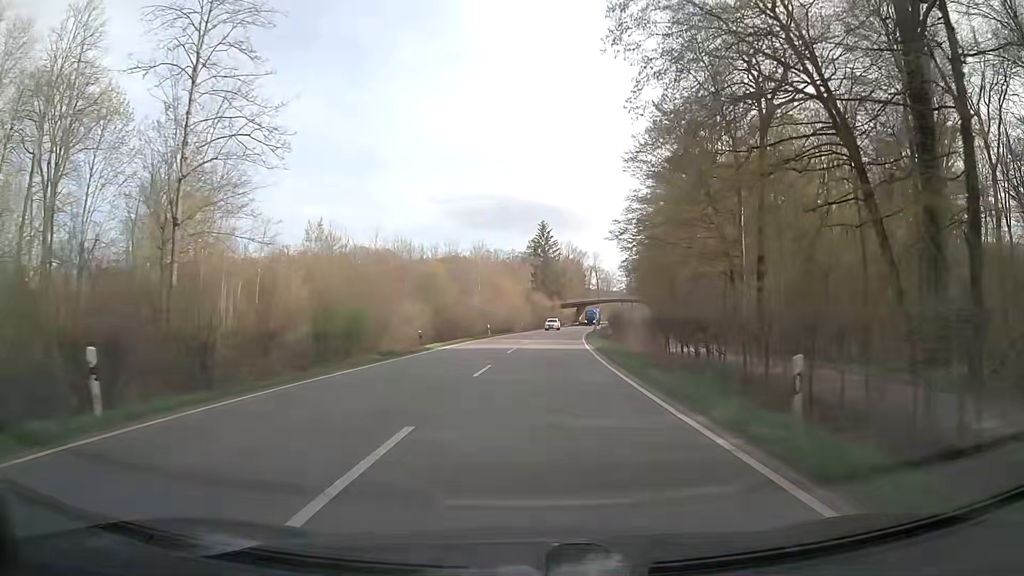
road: secondary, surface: asphalt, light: Day
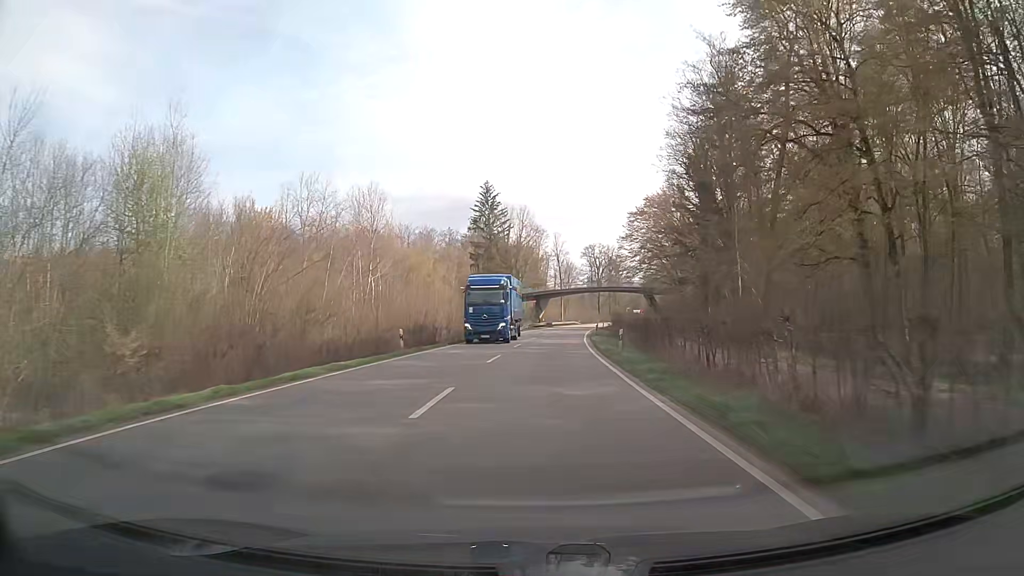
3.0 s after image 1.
(+2.3, +55.1) m; +4°
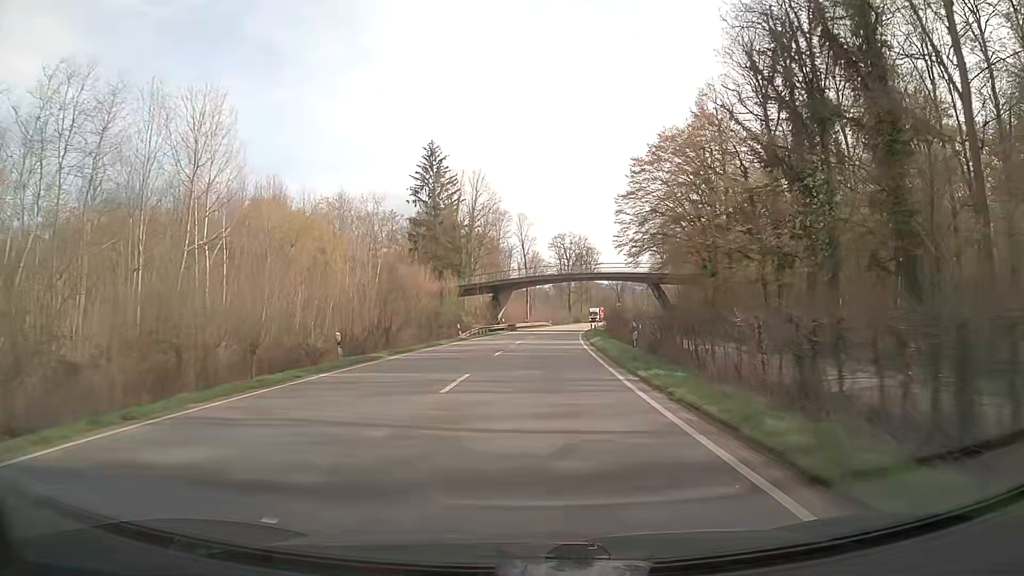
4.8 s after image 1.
(+0.8, +32.9) m; +3°
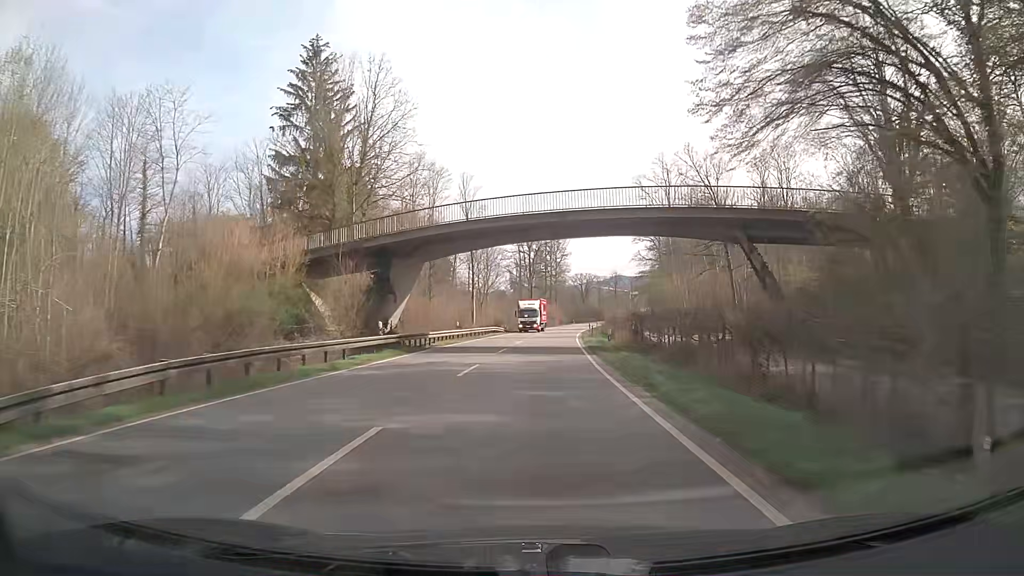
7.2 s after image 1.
(+1.2, +43.8) m; +3°
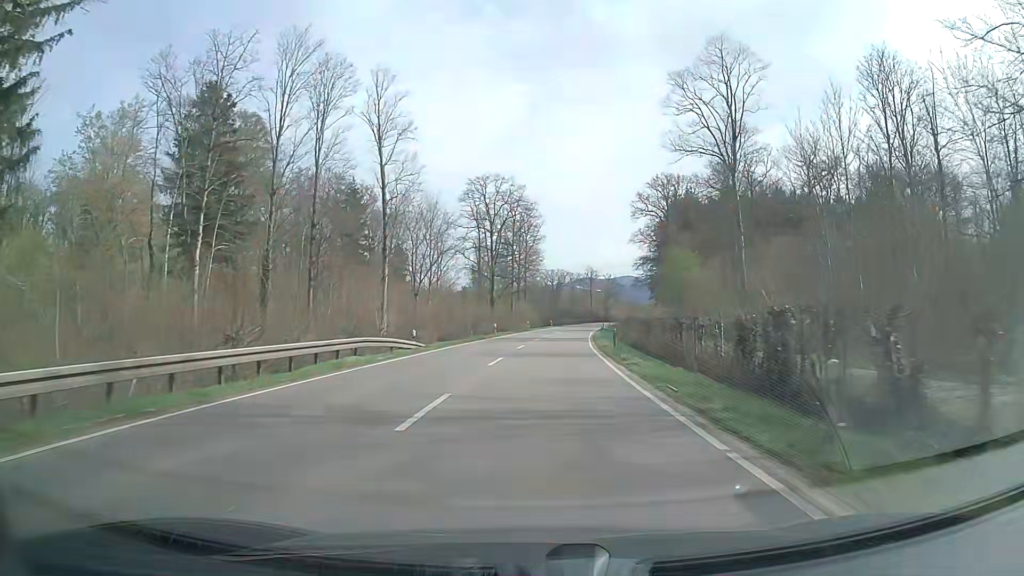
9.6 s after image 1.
(+1.0, +44.1) m; +3°
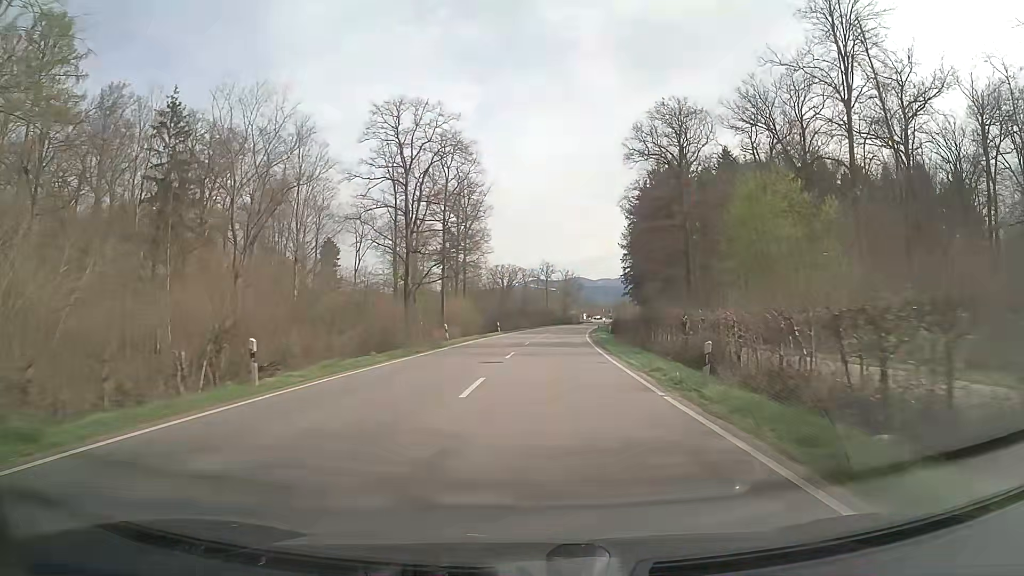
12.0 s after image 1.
(+1.6, +44.5) m; +4°
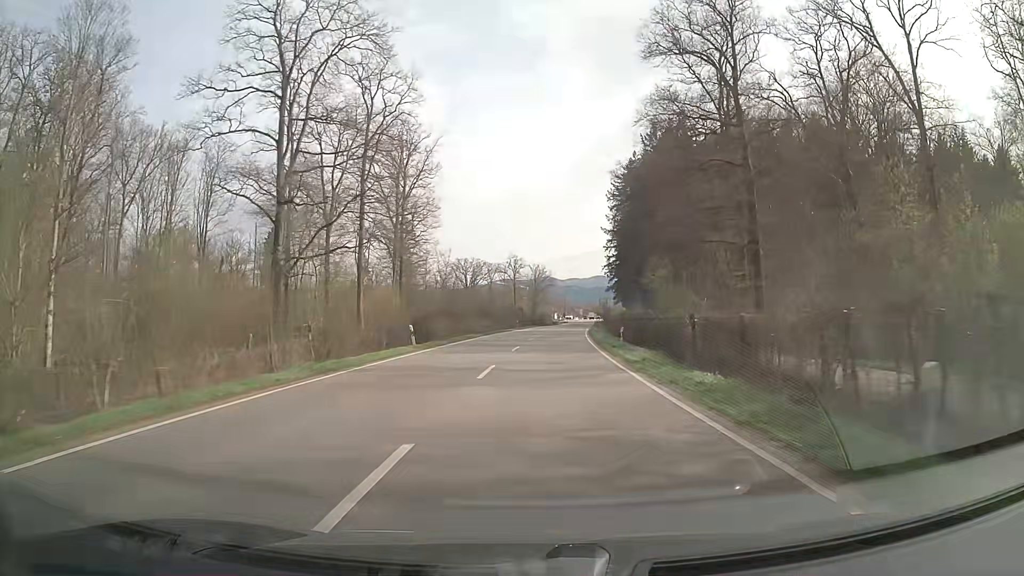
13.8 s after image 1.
(+0.9, +32.6) m; +3°
